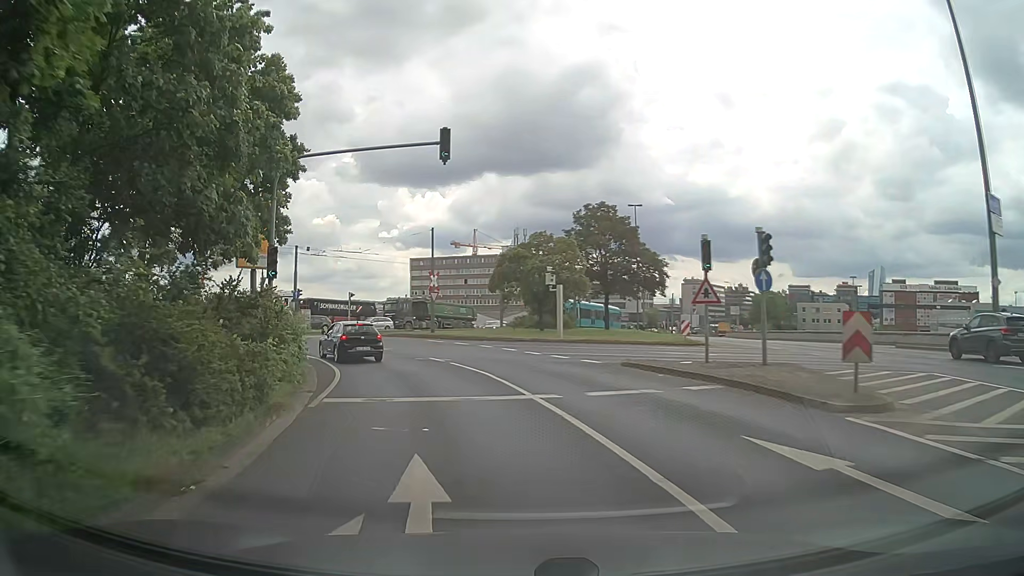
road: primary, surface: asphalt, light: Day
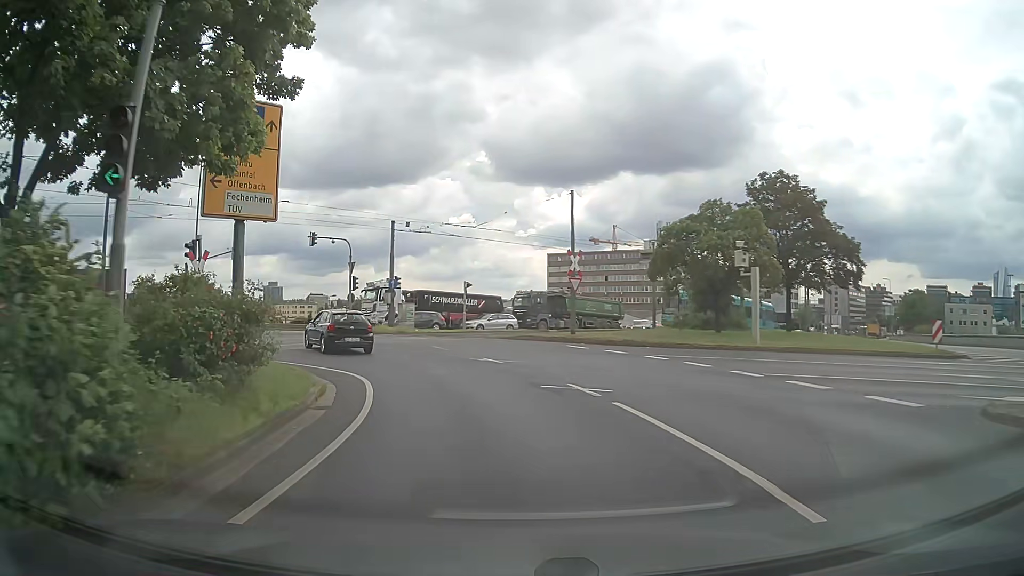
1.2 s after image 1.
(-1.4, +11.7) m; -12°
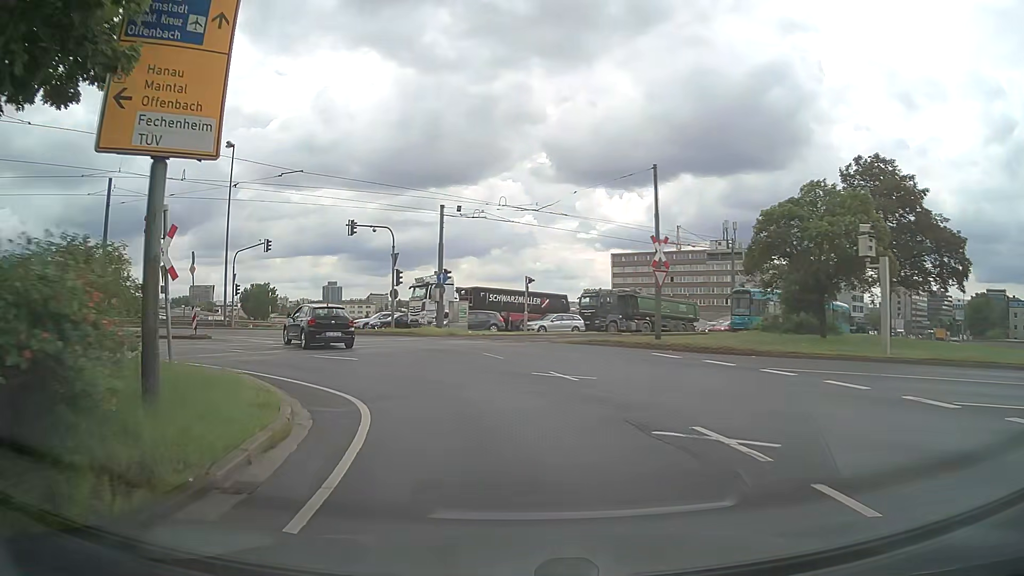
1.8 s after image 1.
(-0.3, +5.6) m; -6°
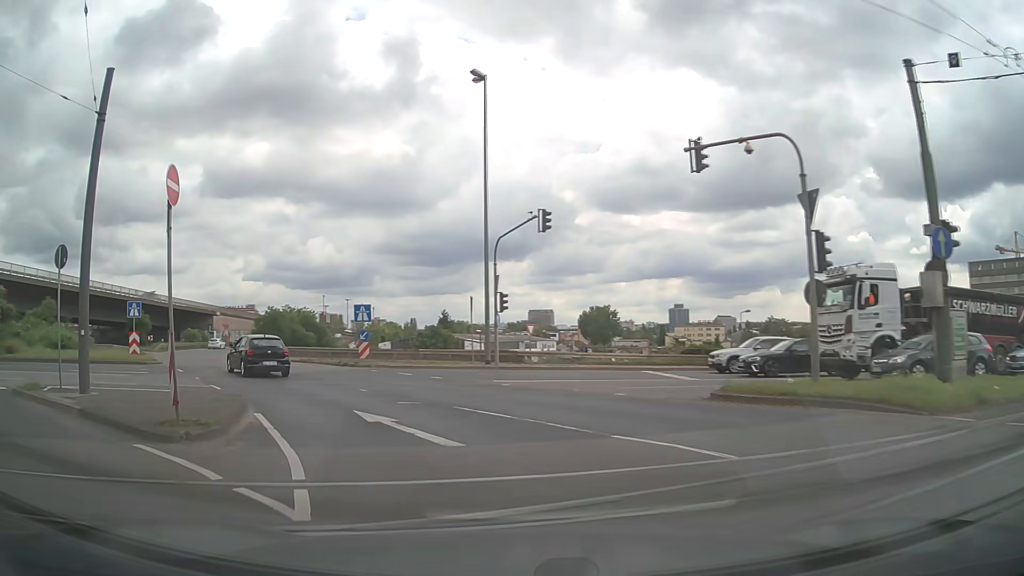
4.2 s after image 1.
(-4.8, +21.1) m; -29°
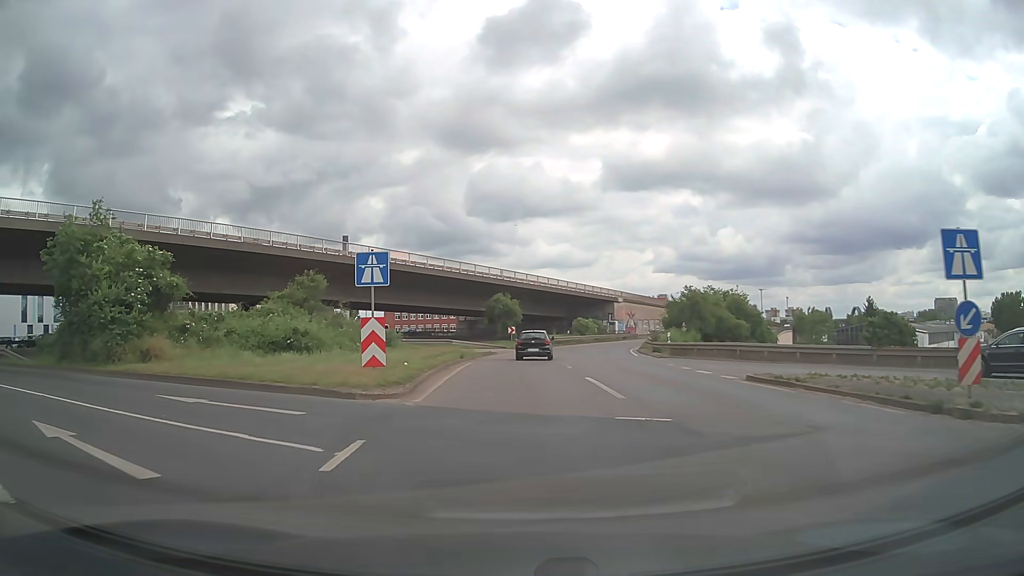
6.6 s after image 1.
(-7.3, +20.1) m; -35°
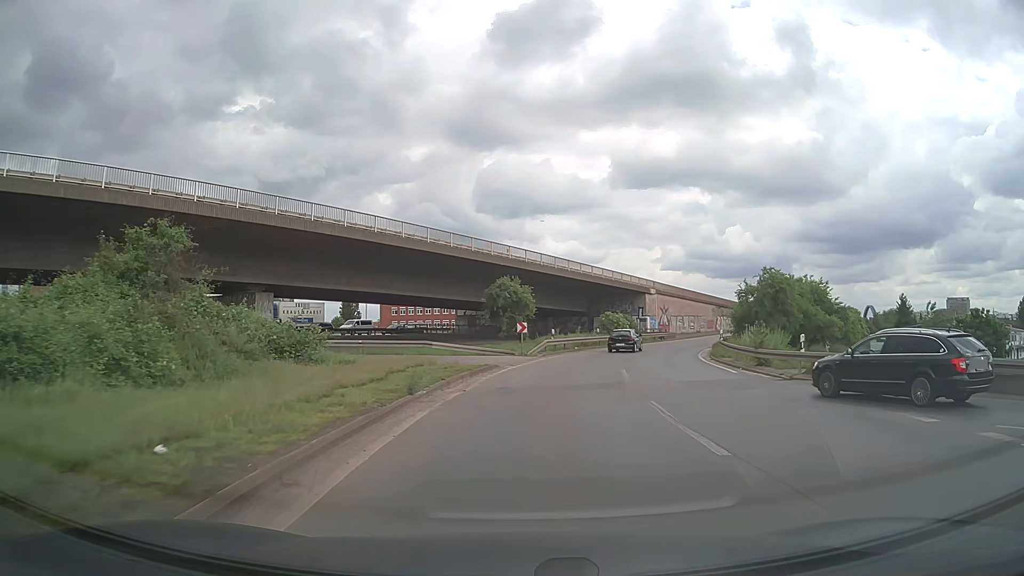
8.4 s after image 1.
(-0.6, +17.6) m; -1°
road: motorway_link
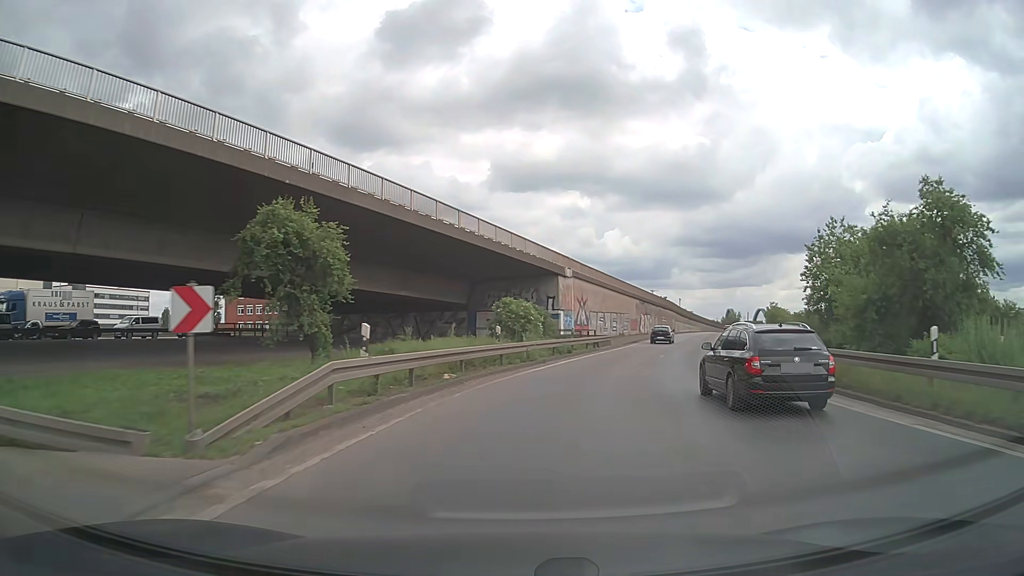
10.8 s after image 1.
(+2.1, +28.2) m; +10°
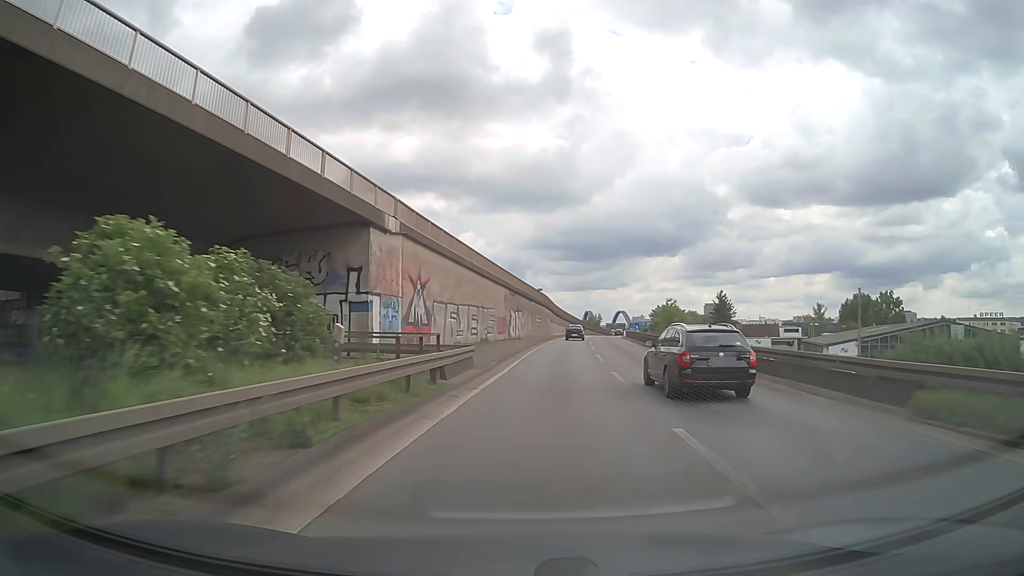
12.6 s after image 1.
(+2.9, +25.1) m; +13°
(0, +10) (+1, +20) (+2, +30) (+2, +40) (+3, +50) (+4, +60) (+5, +70) (+7, +80) (+8, +90) (+9, +100) m
